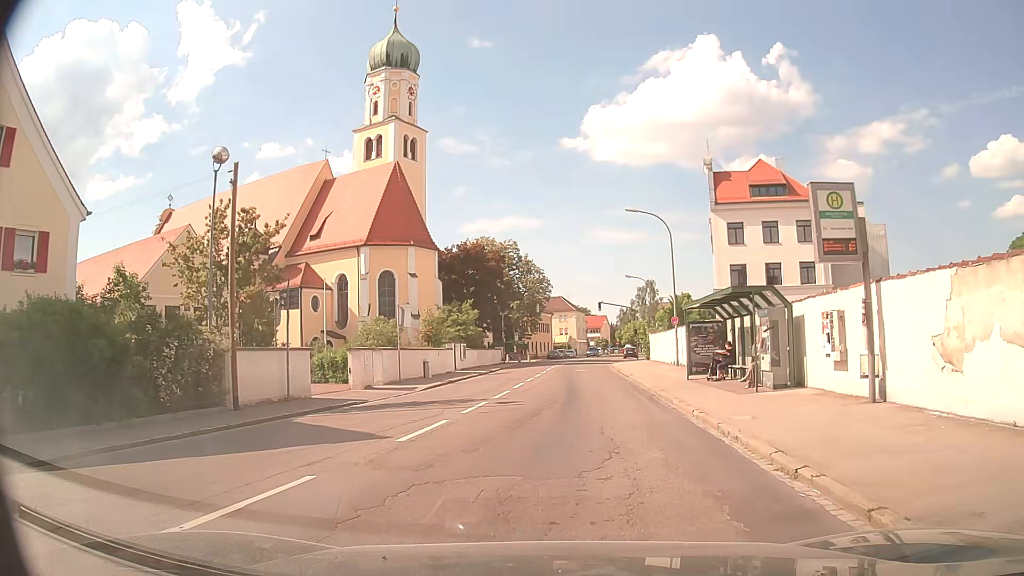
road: tertiary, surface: asphalt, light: Day
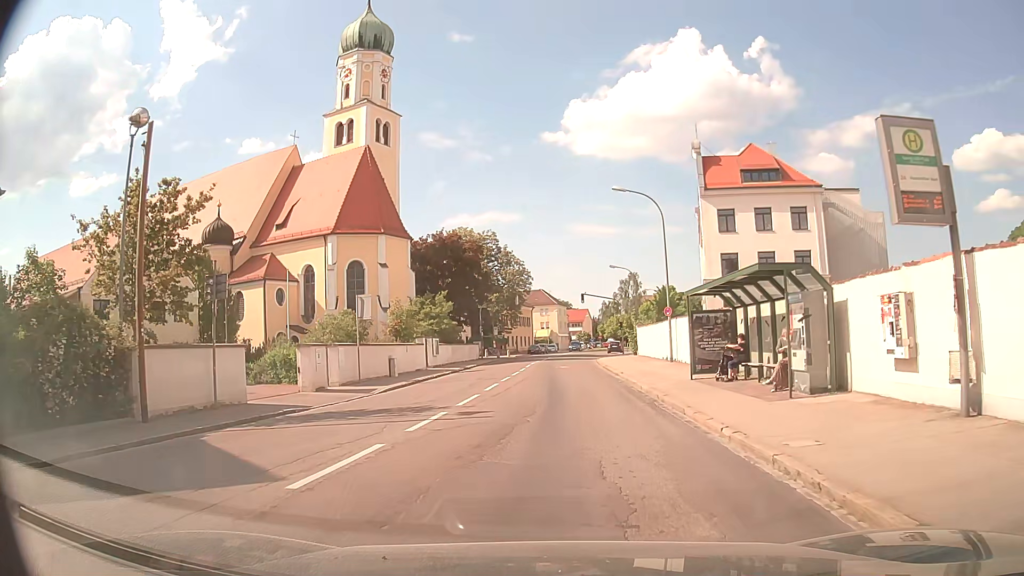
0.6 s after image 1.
(+0.1, +3.8) m; +2°
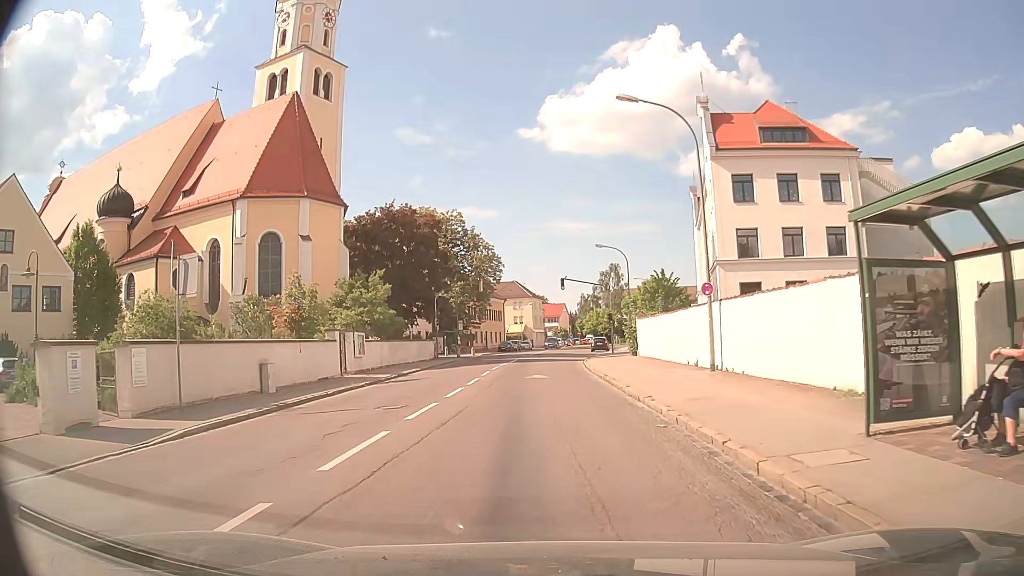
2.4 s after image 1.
(+0.2, +12.8) m; +2°
